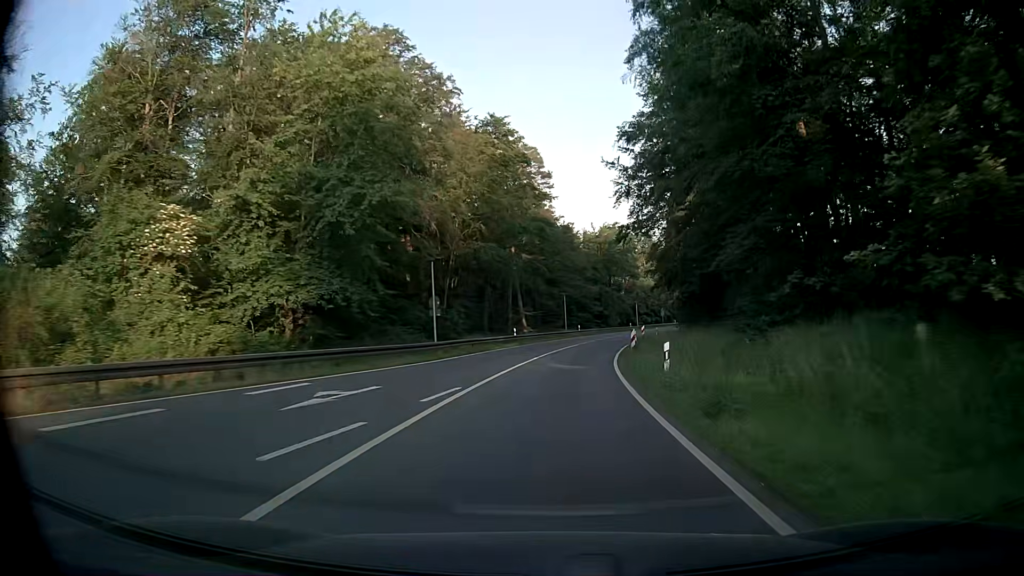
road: primary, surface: asphalt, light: Day
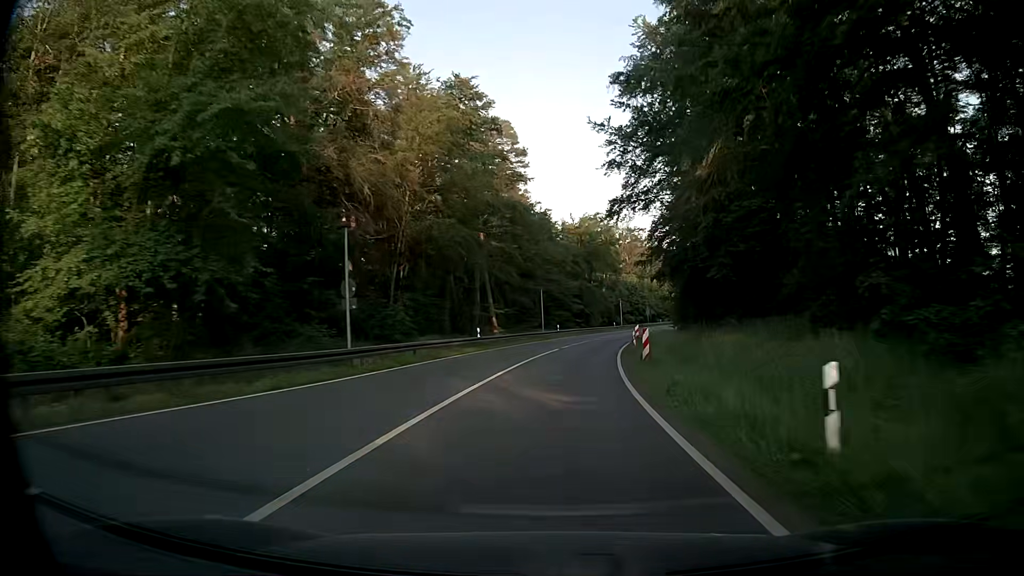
(+0.3, +10.9) m; +2°
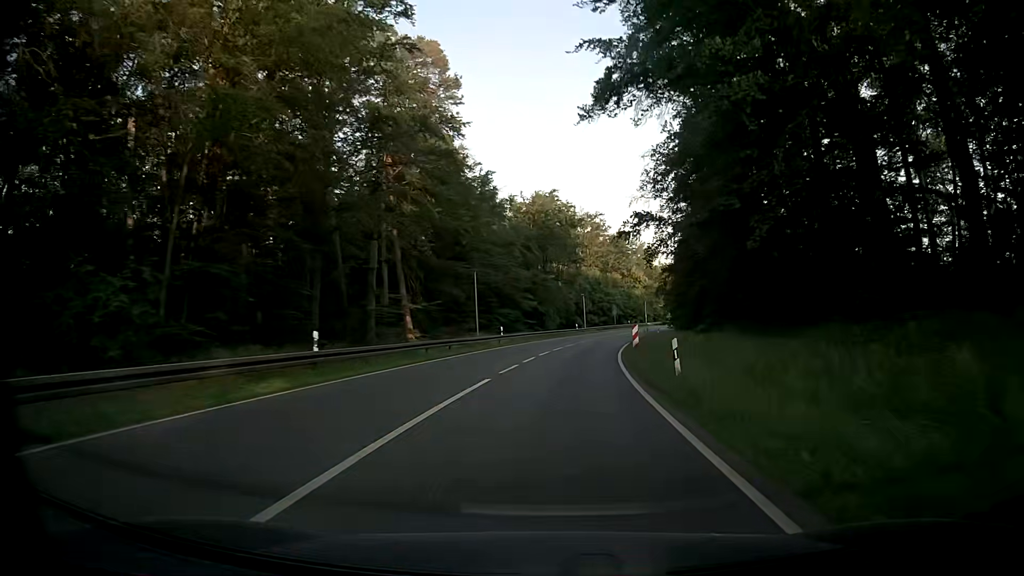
(+0.9, +21.9) m; +4°
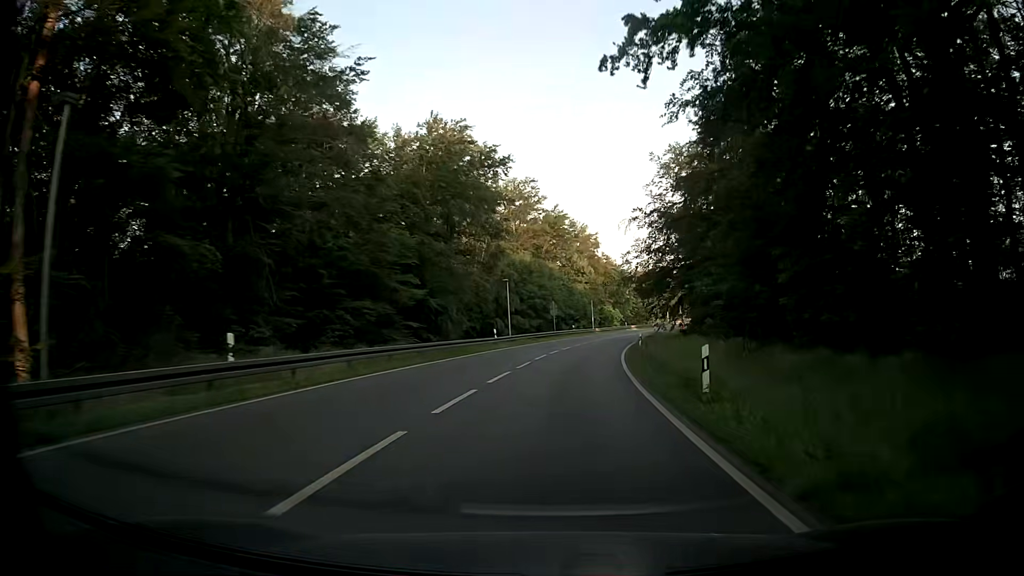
(+1.8, +32.7) m; +6°
(0, +10) (+1, +20) (+2, +30) (+3, +40) (+5, +50) (+7, +60) (+9, +69) (+11, +79) (+14, +89) (+17, +98) m
